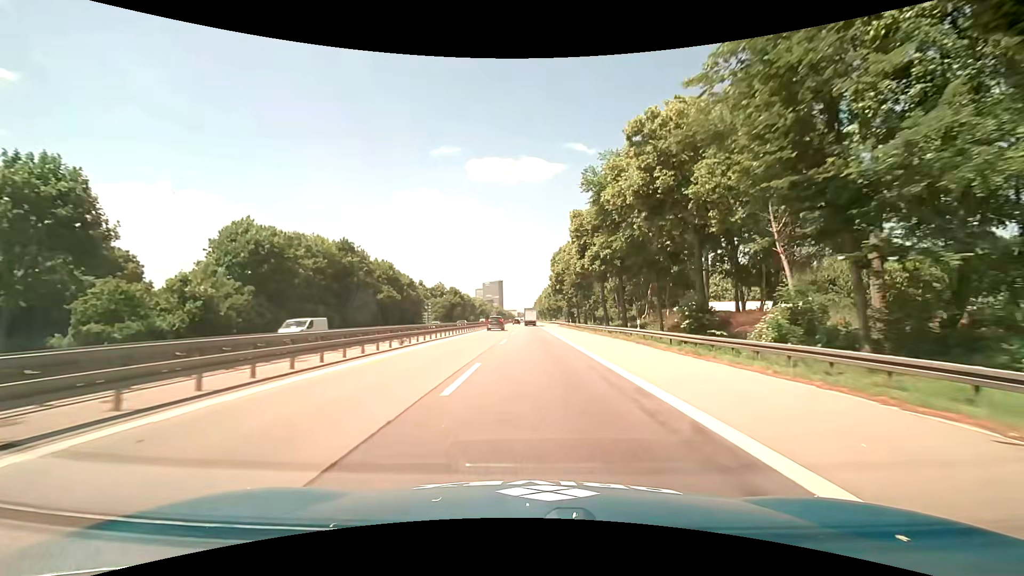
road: motorway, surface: asphalt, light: Day
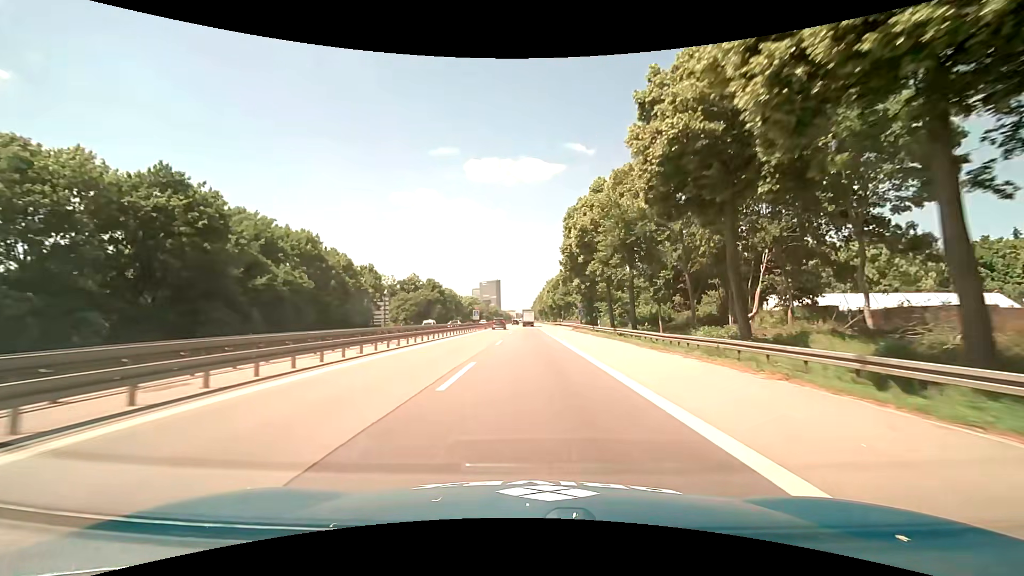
(+0.1, +35.6) m; +1°
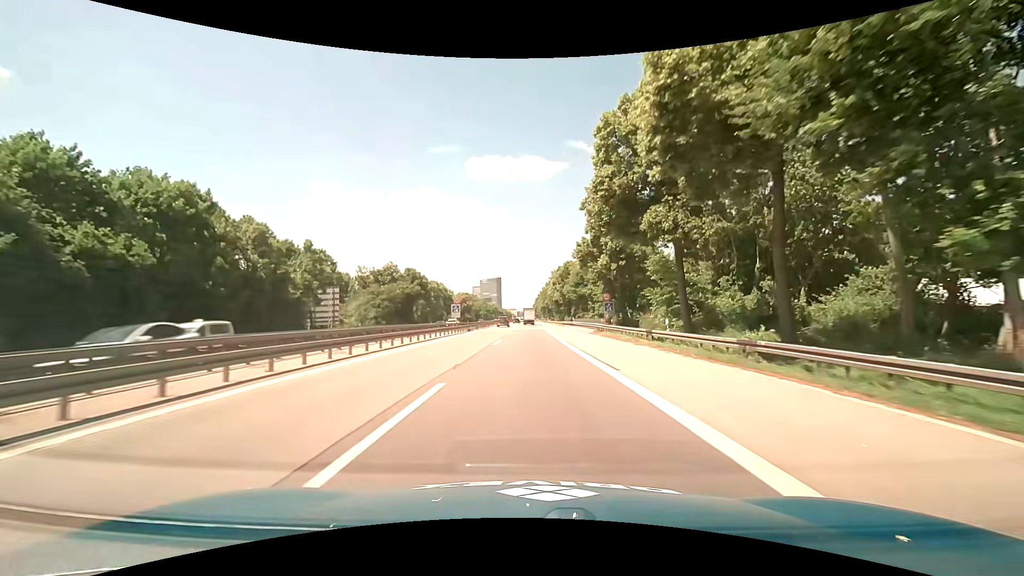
(-0.2, +23.2) m; -1°
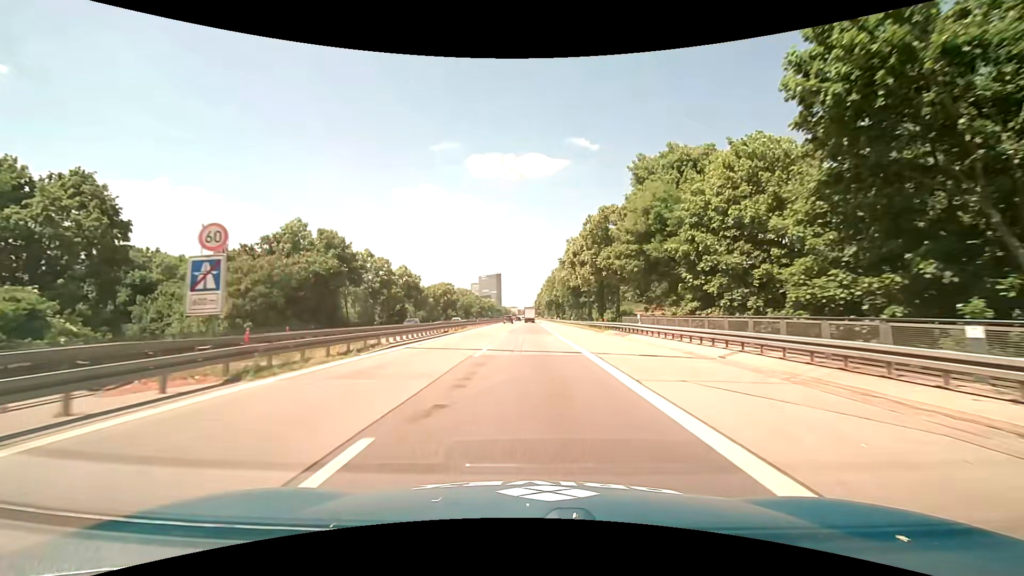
(+0.1, +43.9) m; 0°
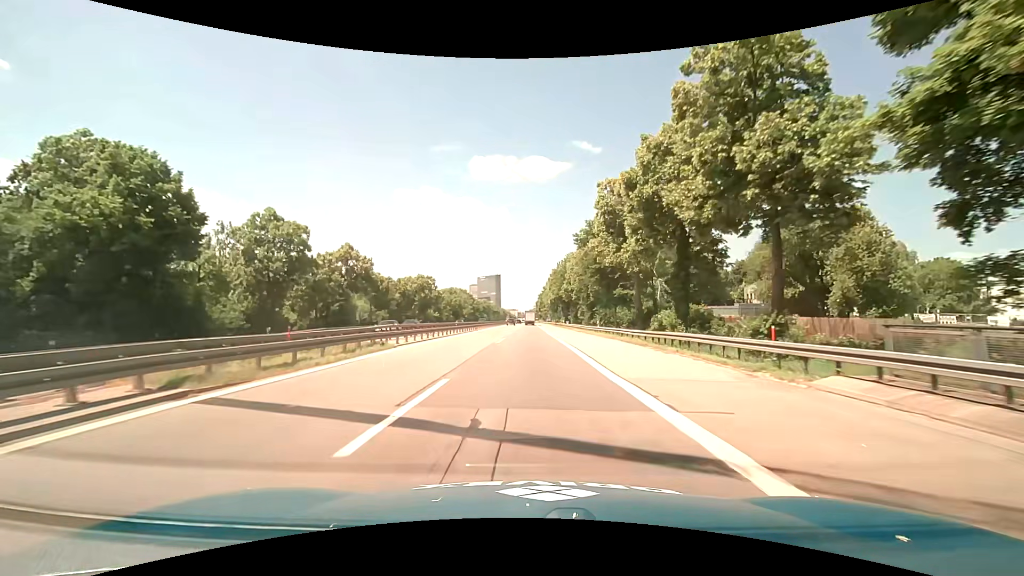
(-0.1, +30.5) m; 0°
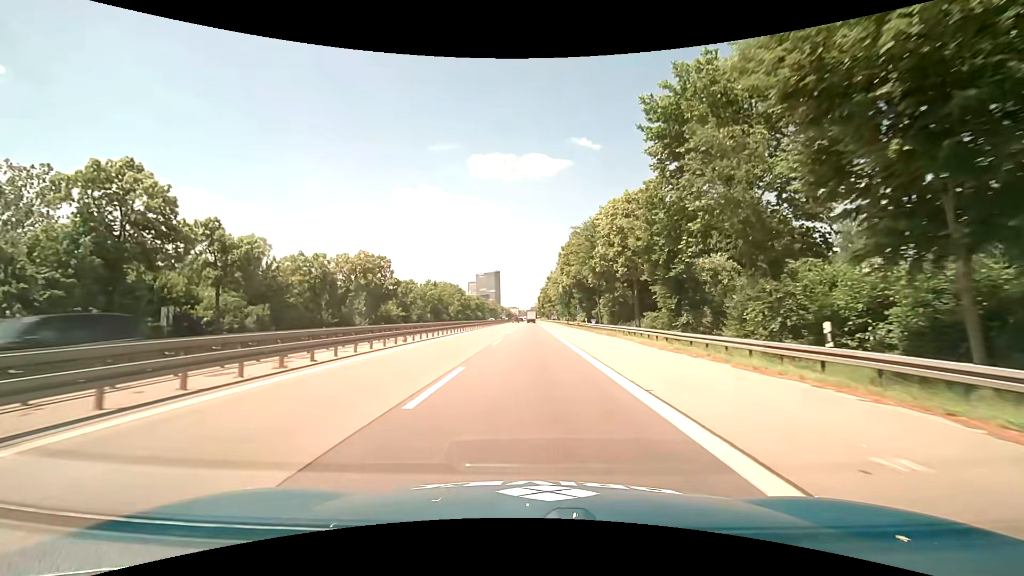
(+0.1, +38.5) m; 0°
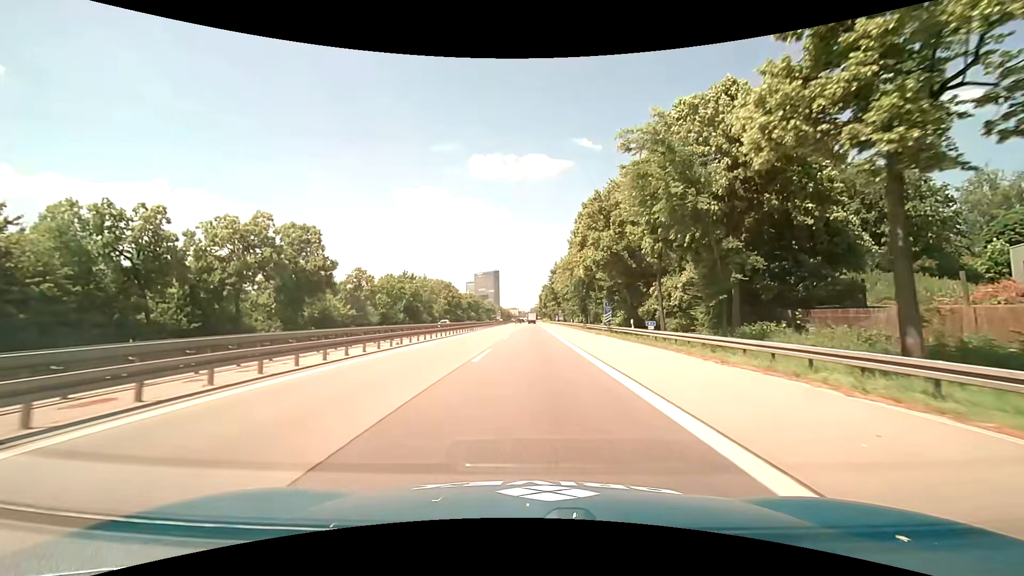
(-0.1, +27.3) m; 0°
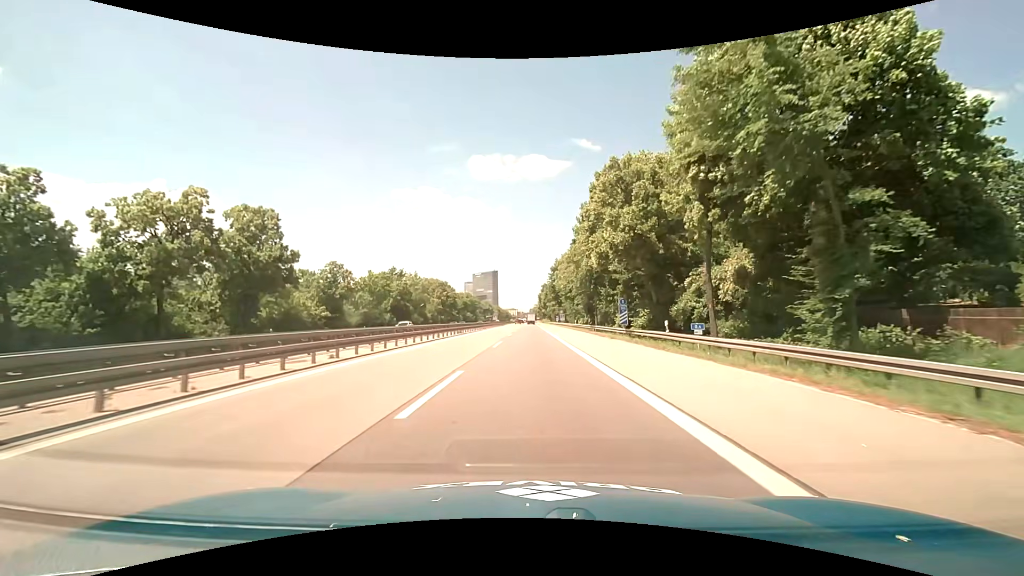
(0.0, +8.8) m; -1°
(0, +10) (0, +20) (0, +30) (0, +40) (0, +50) (+1, +60) (+1, +70) (+1, +80) (+1, +90) (+1, +100) m
